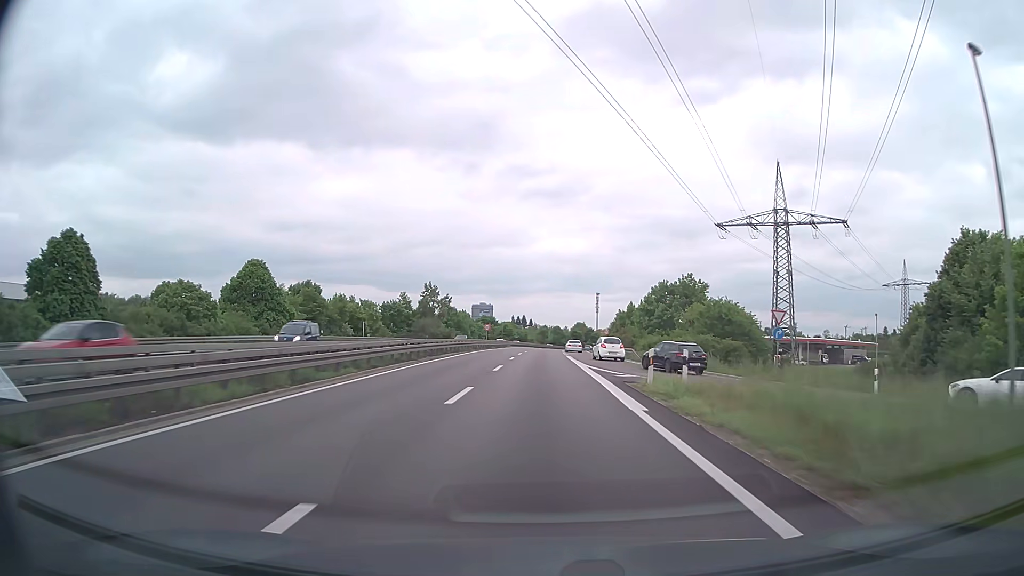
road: trunk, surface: asphalt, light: Day
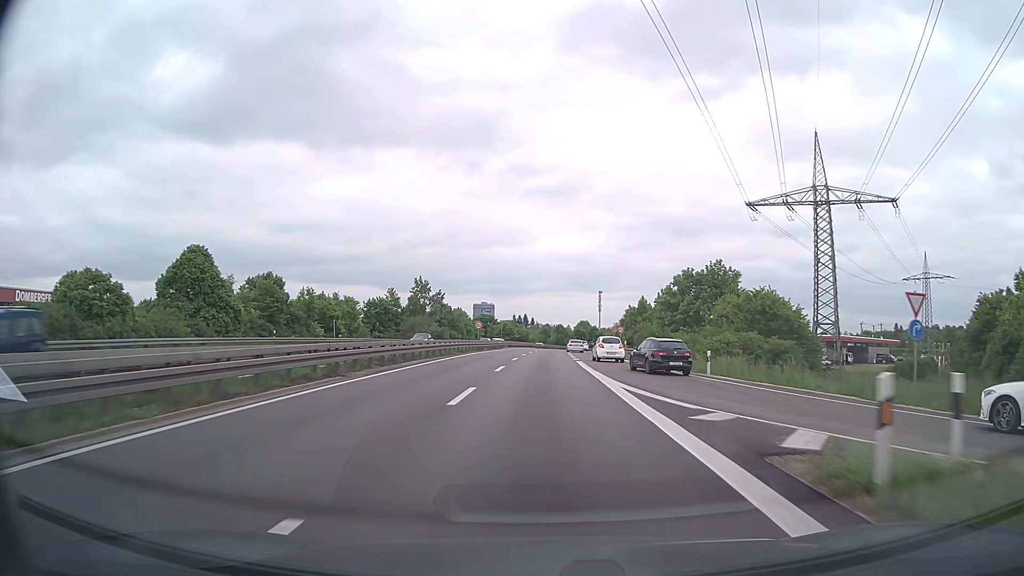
(0.0, +12.5) m; 0°
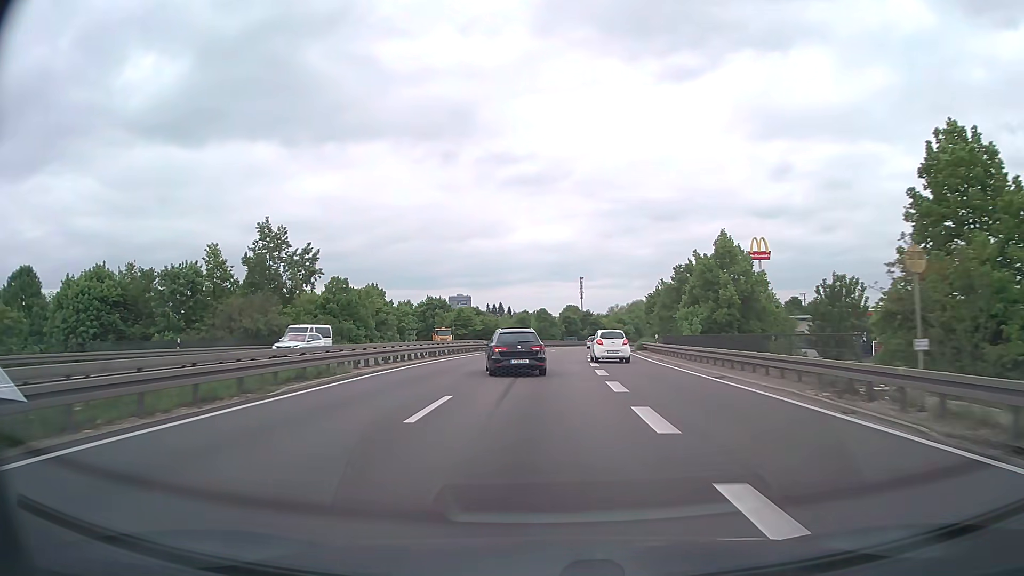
(+0.8, +62.7) m; +2°
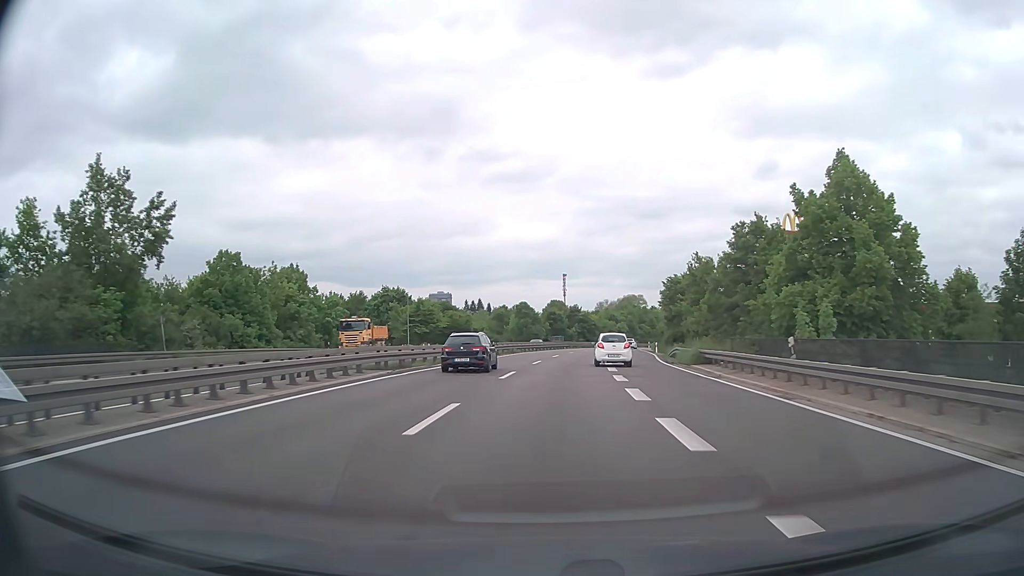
(+0.2, +25.1) m; +1°
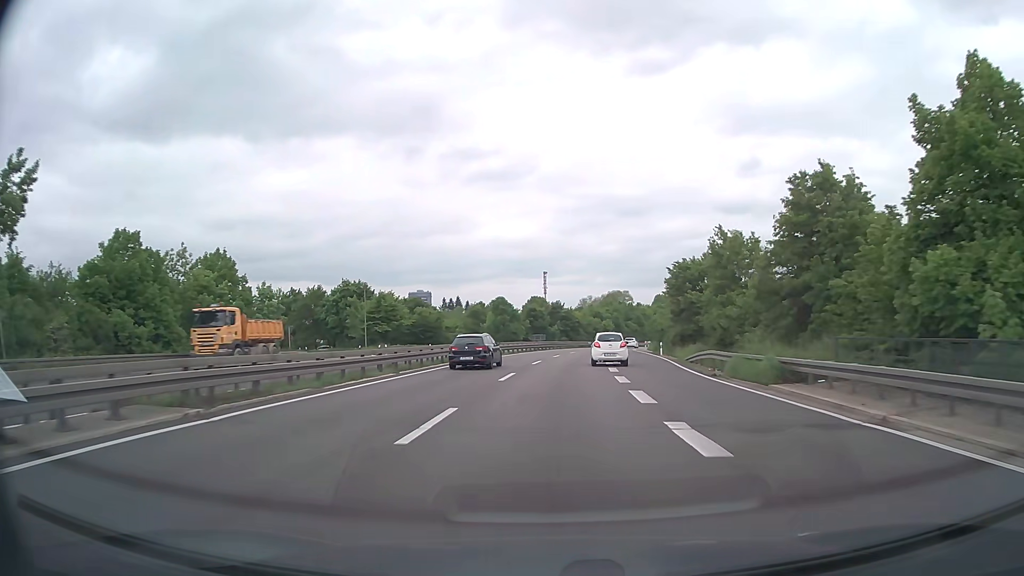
(+0.1, +12.6) m; +2°
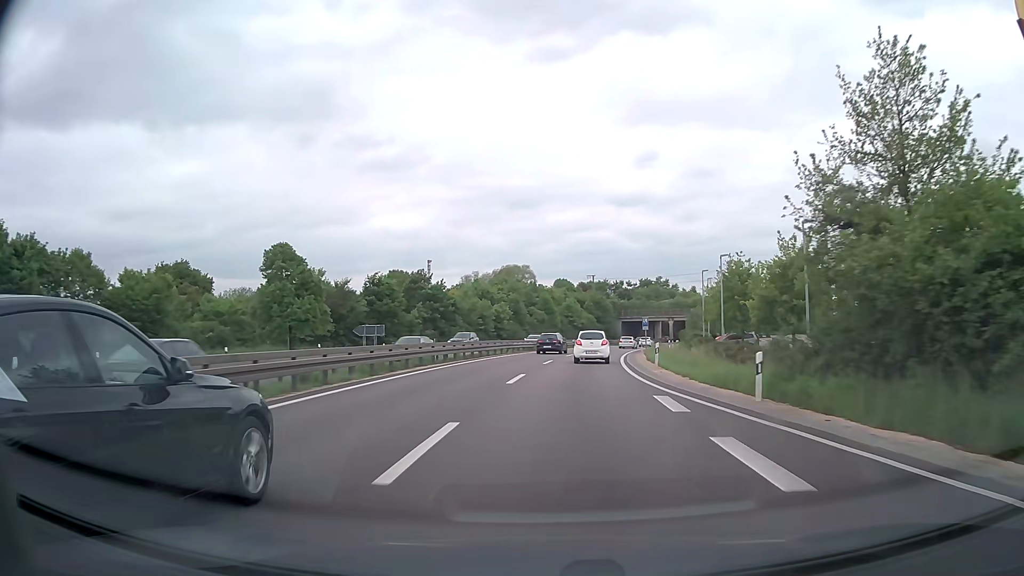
(+4.5, +61.8) m; +9°
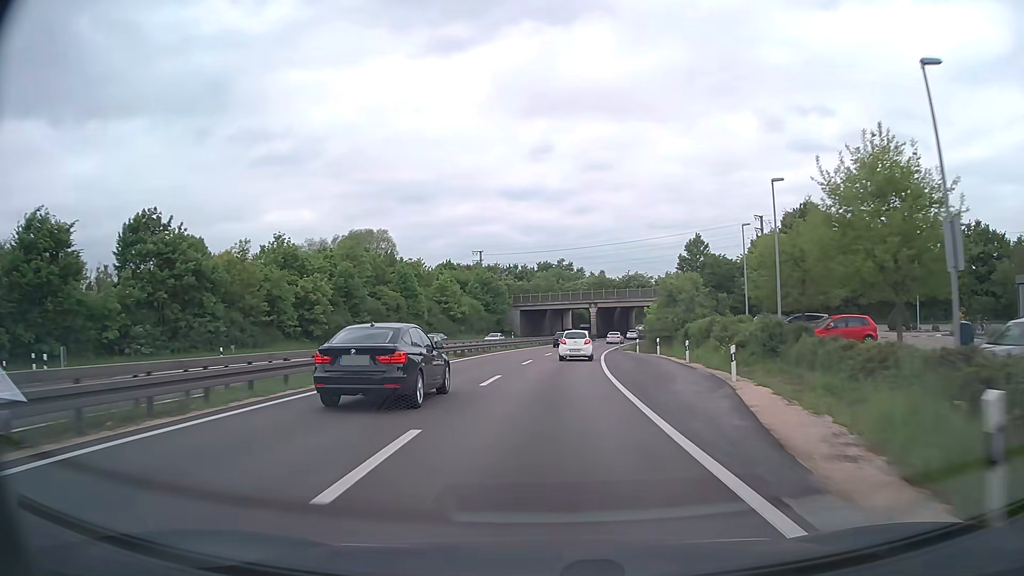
(+4.0, +48.2) m; +9°
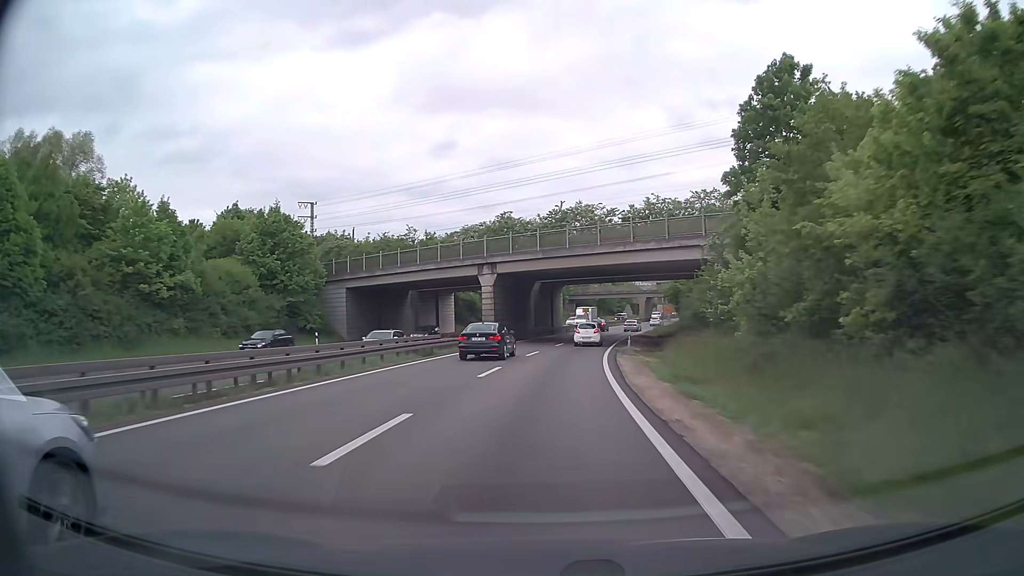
(+4.6, +58.1) m; +8°
(0, +10) (+1, +20) (+1, +30) (+2, +40) (+4, +50) (+5, +60) (+6, +70) (+9, +79) (+11, +89) (+14, +99) m
